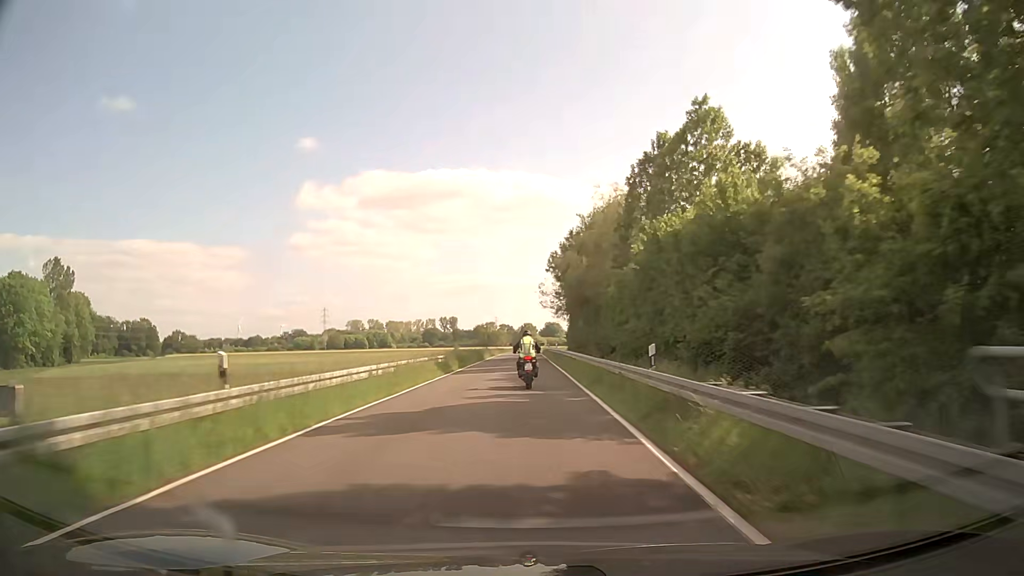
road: secondary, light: Day
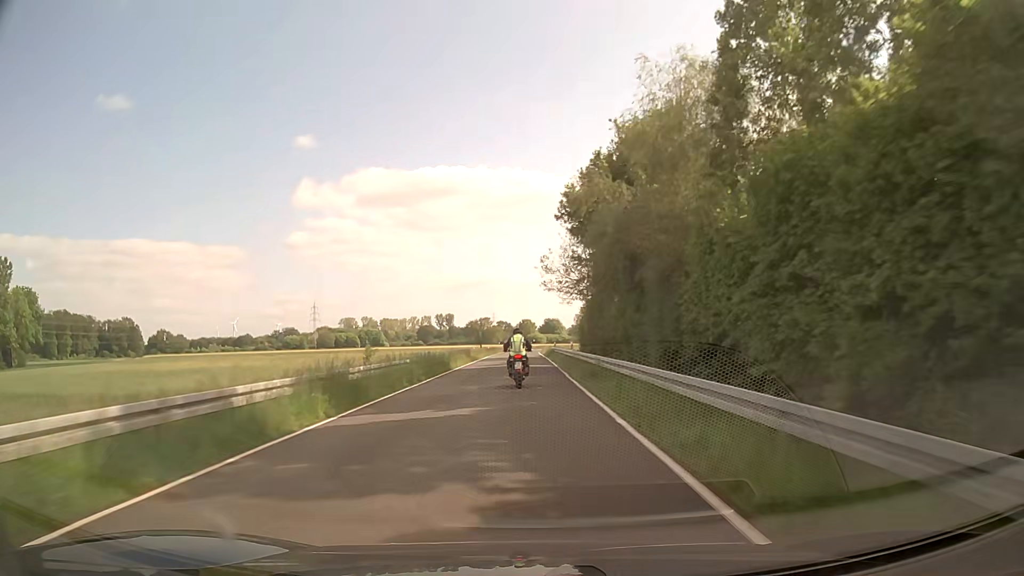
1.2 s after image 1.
(0.0, +23.7) m; 0°
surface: asphalt
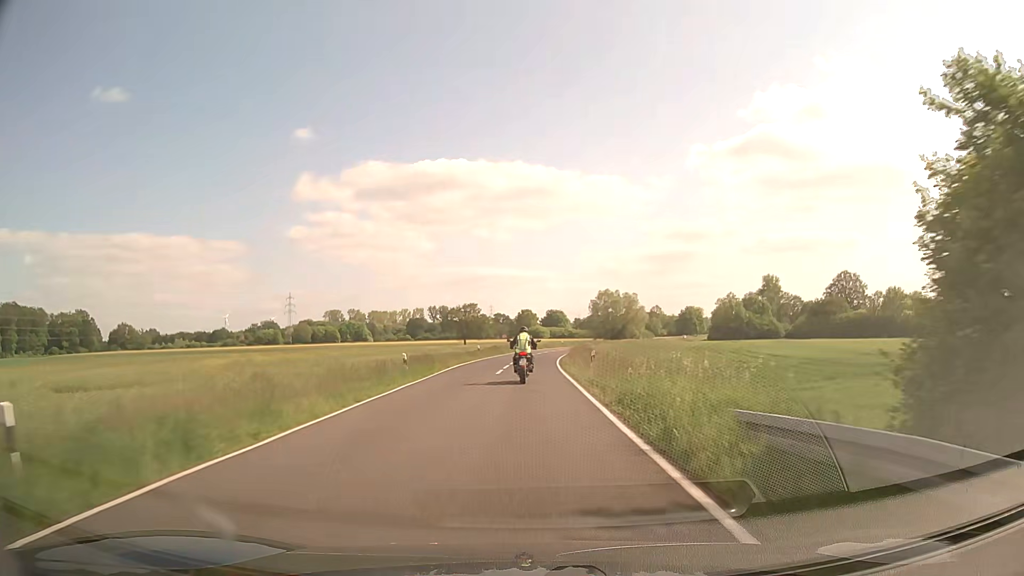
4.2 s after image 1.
(-0.2, +59.0) m; 0°
(0, +10) (0, +20) (0, +30) (0, +40) (+1, +50) (+2, +60) (+3, +70) (+5, +80) (+7, +90) (+9, +99) m
